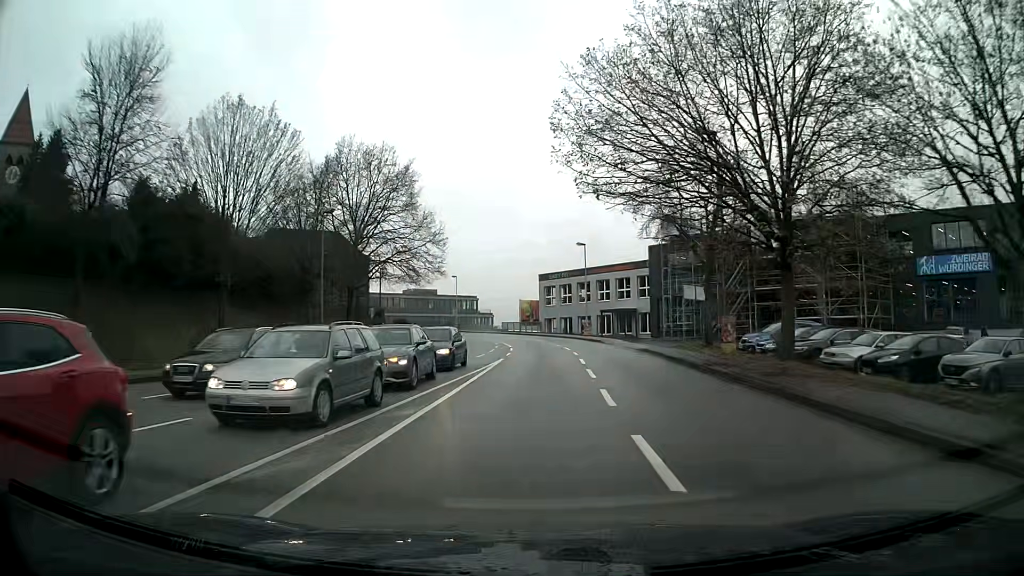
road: tertiary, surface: asphalt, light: Day
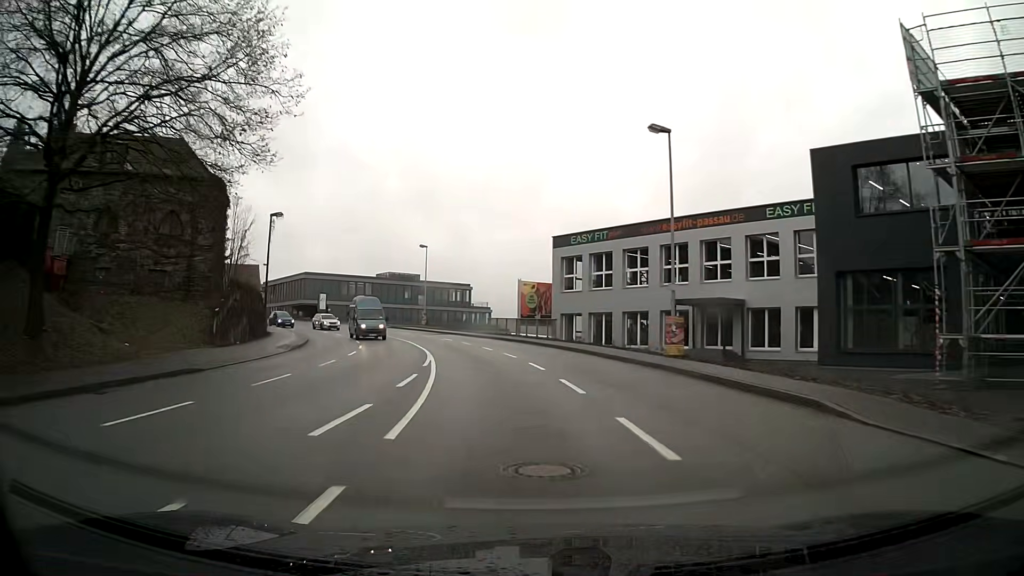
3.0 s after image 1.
(0.0, +35.4) m; -3°
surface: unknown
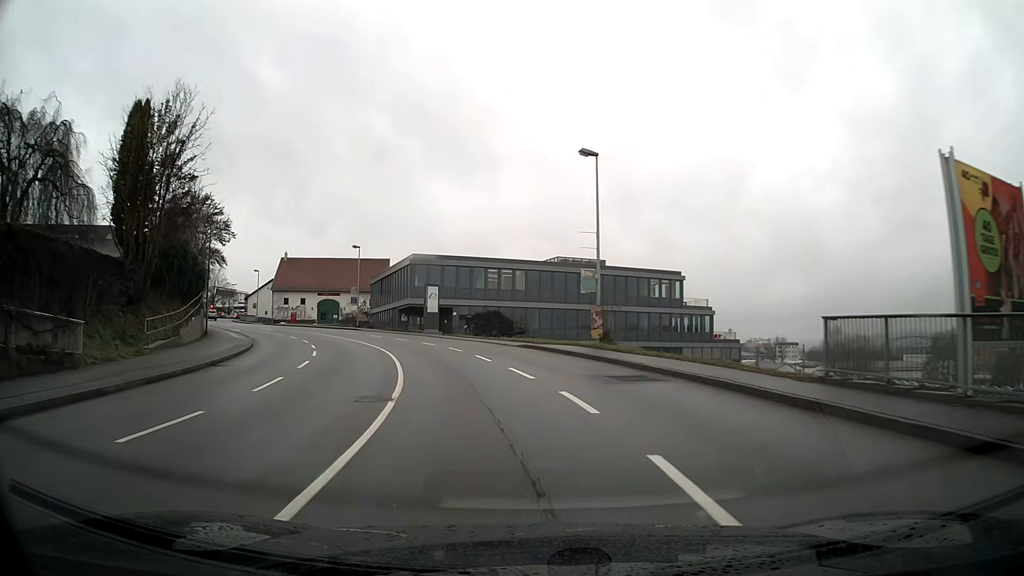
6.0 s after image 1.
(-5.2, +38.1) m; -18°
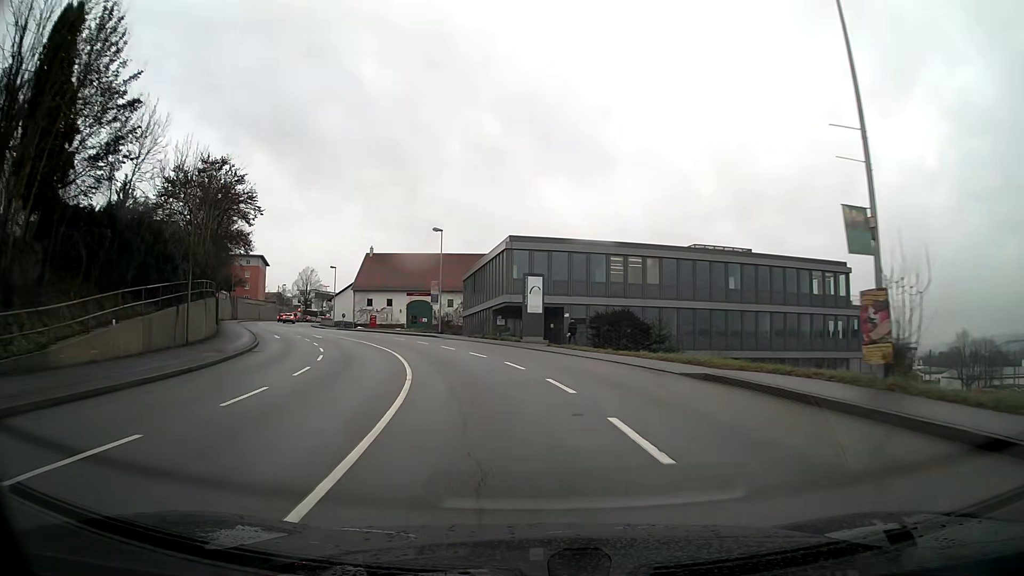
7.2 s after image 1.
(-1.3, +15.4) m; -9°
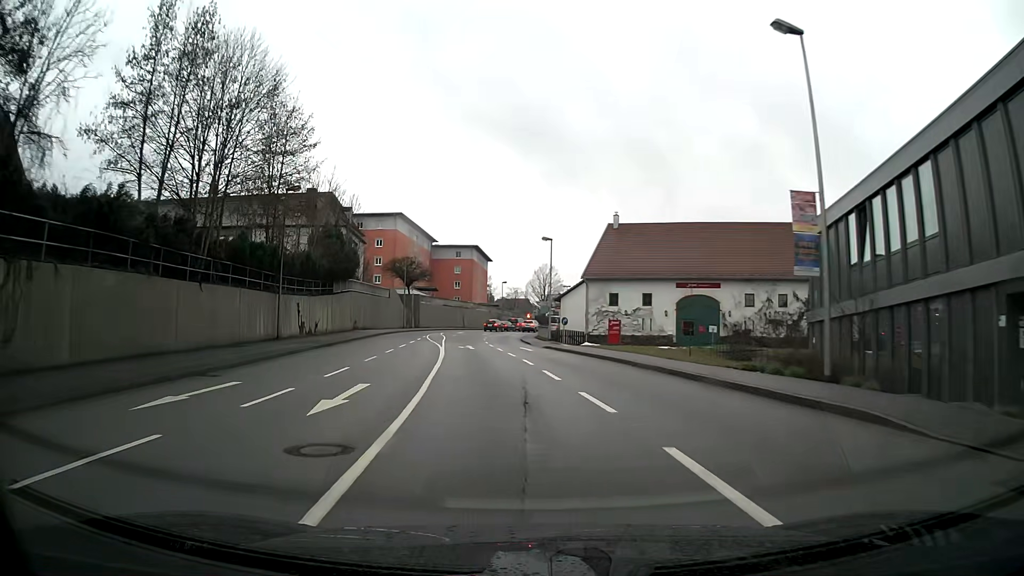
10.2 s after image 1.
(-7.3, +36.8) m; -22°
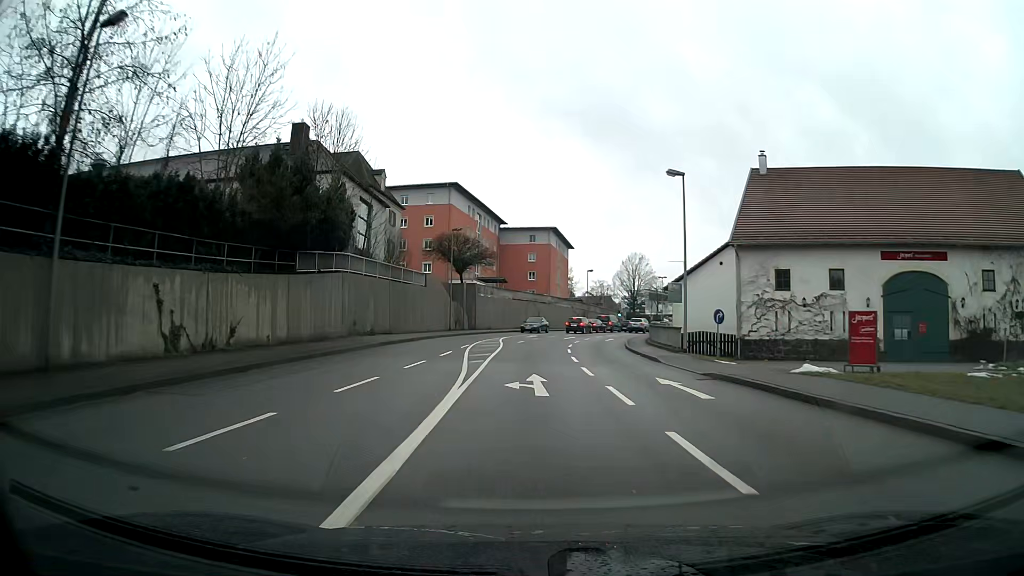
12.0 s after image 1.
(-1.3, +22.7) m; -5°
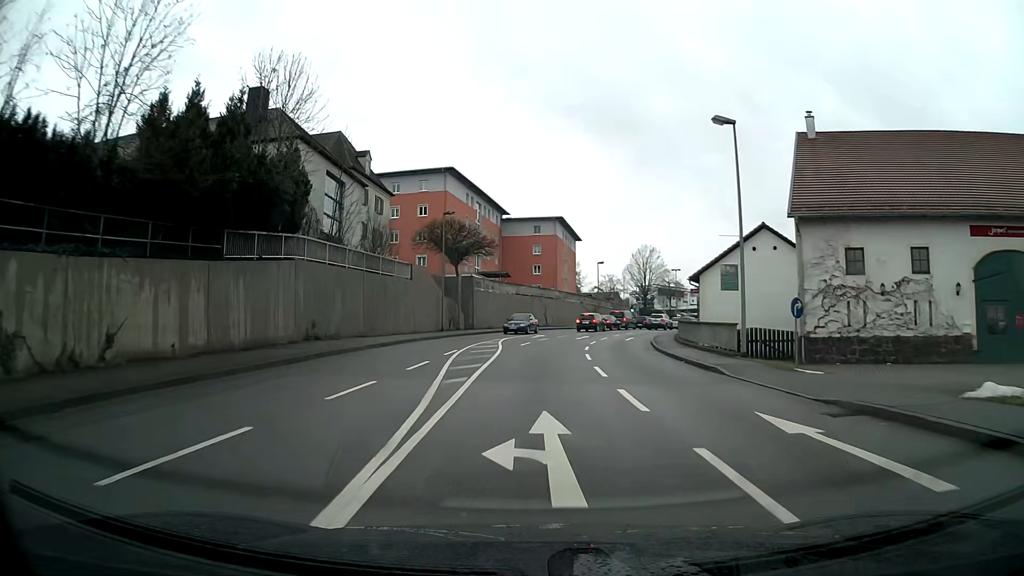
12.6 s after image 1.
(0.0, +7.4) m; -1°
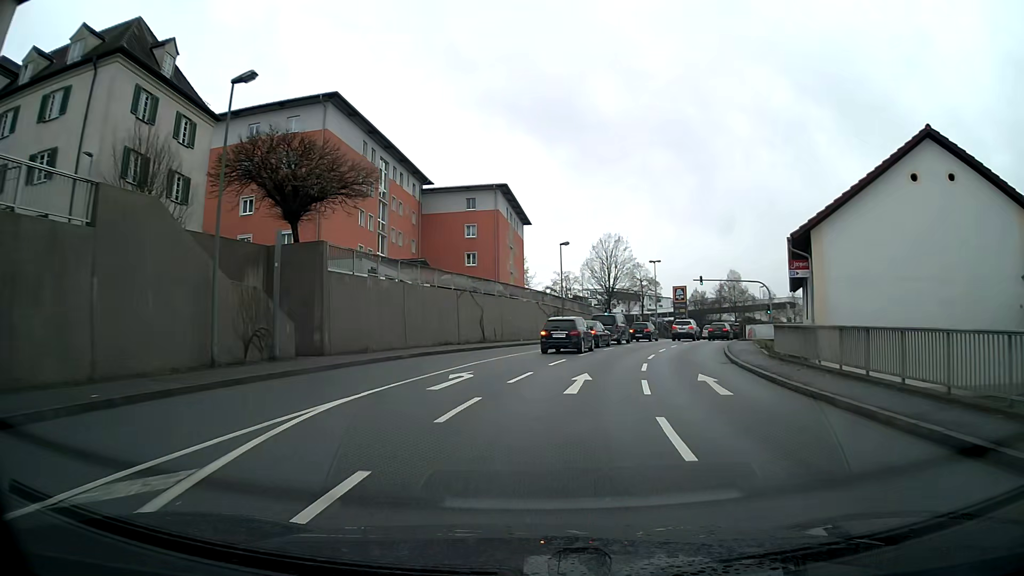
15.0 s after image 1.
(+1.0, +27.3) m; +7°
(0, +10) (+2, +20) (+4, +30) (+6, +39) (+9, +49) (+13, +58) (+17, +67) (+22, +76) (+27, +85) (+33, +92) m
